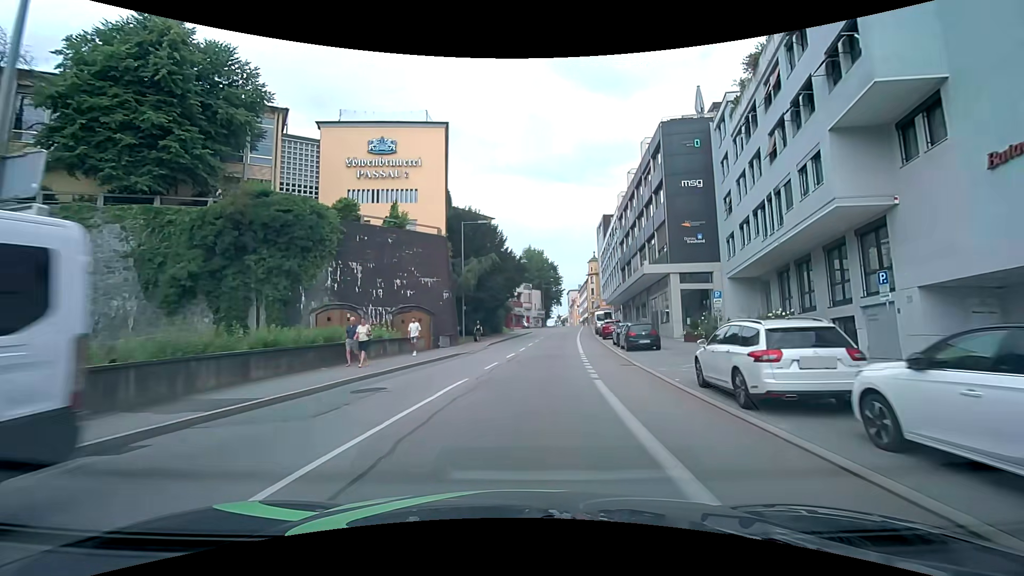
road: tertiary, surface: asphalt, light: Day
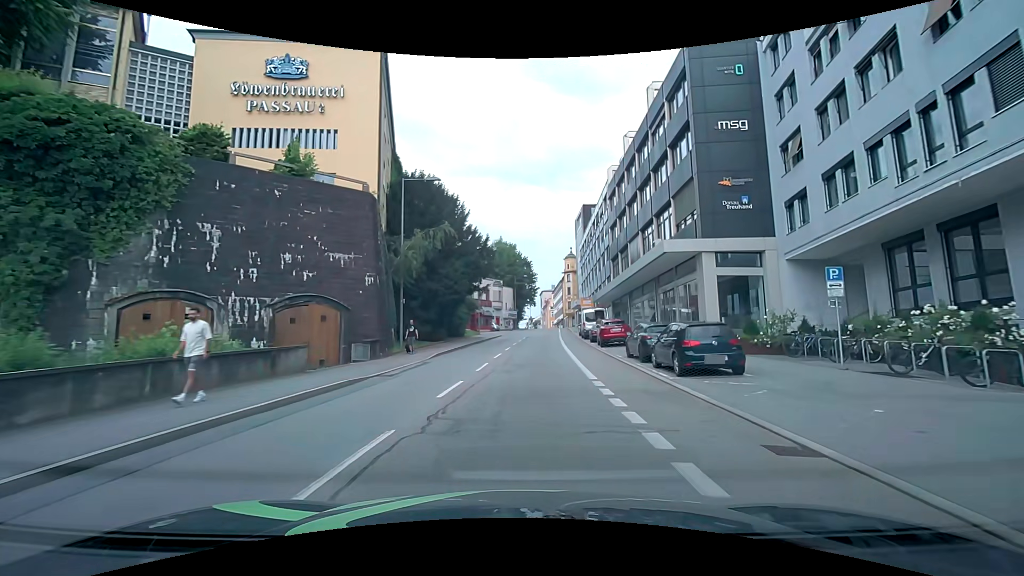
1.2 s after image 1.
(+0.4, +12.6) m; +3°
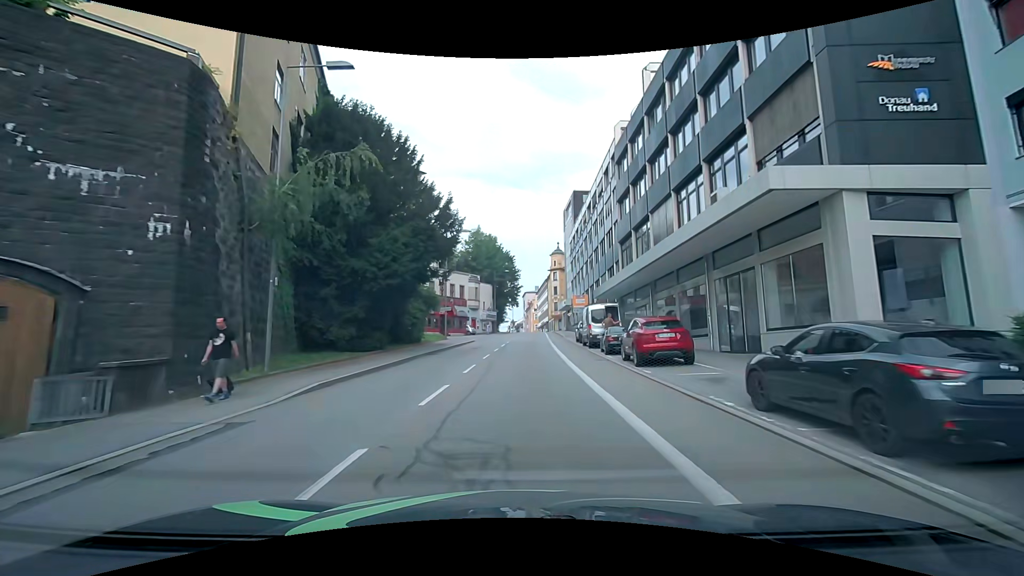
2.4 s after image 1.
(+0.4, +13.1) m; +3°
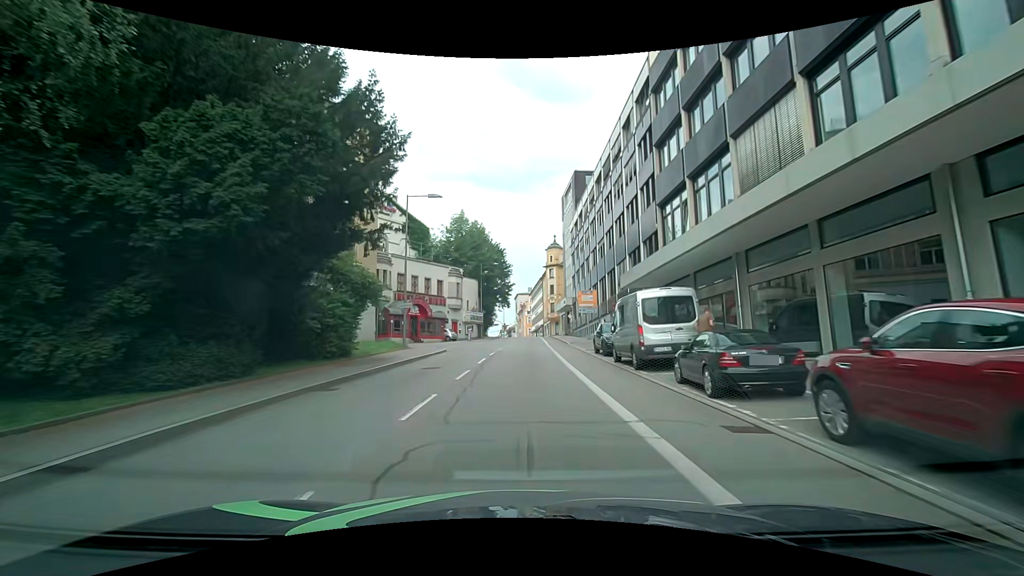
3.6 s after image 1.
(+0.1, +13.4) m; -1°
